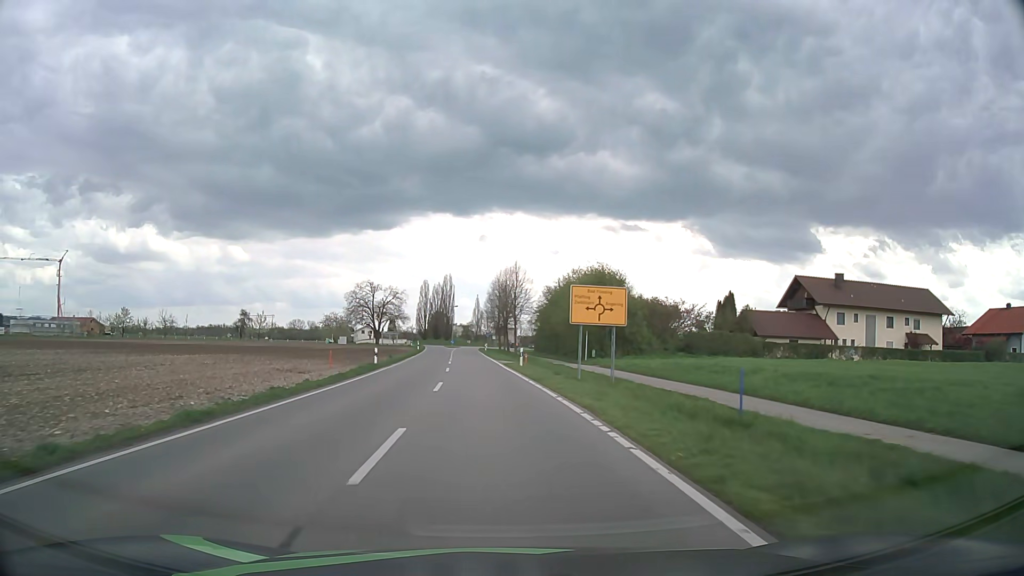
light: Day
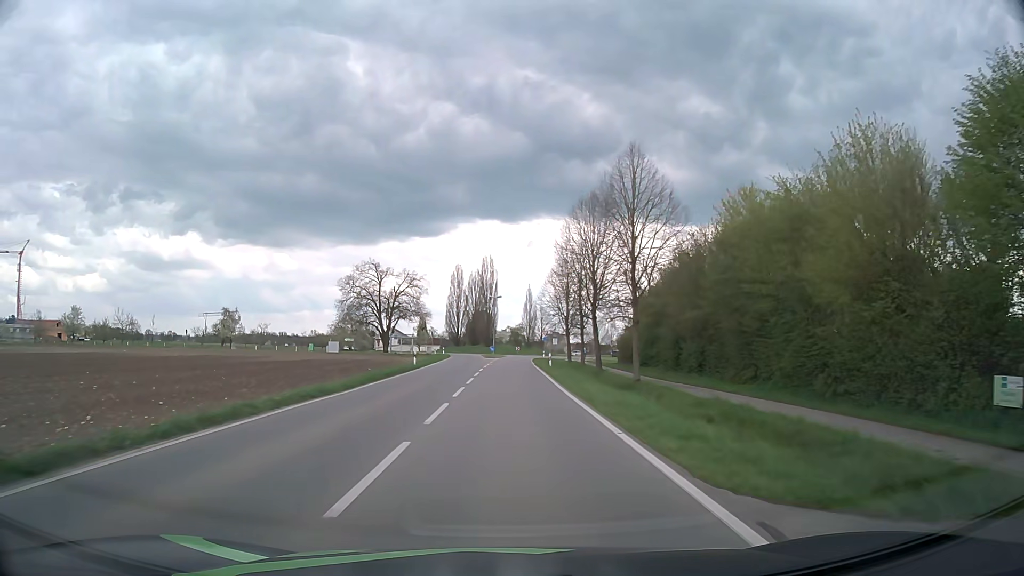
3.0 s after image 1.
(-2.1, +43.2) m; -4°
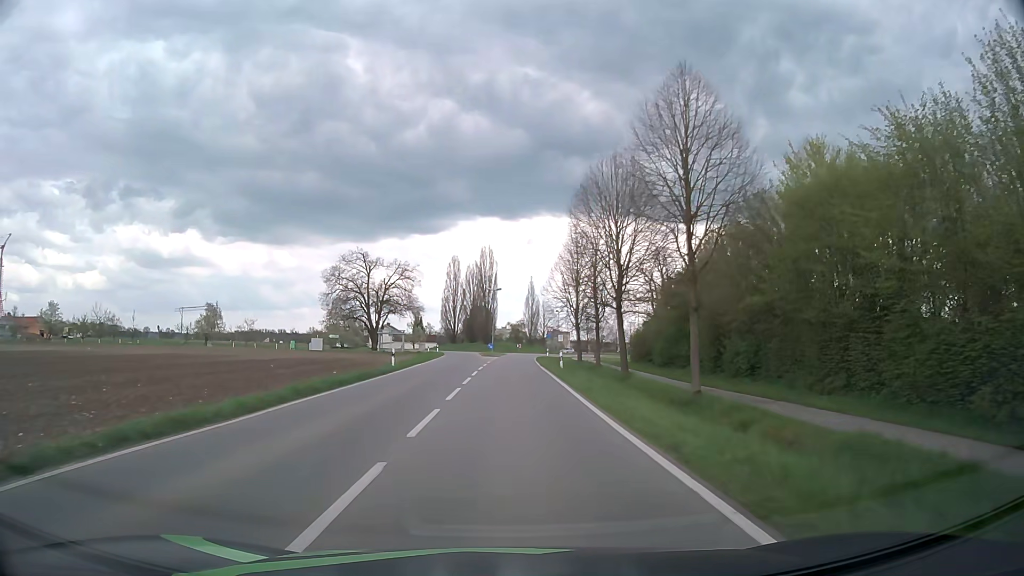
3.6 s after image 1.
(0.0, +8.5) m; 0°
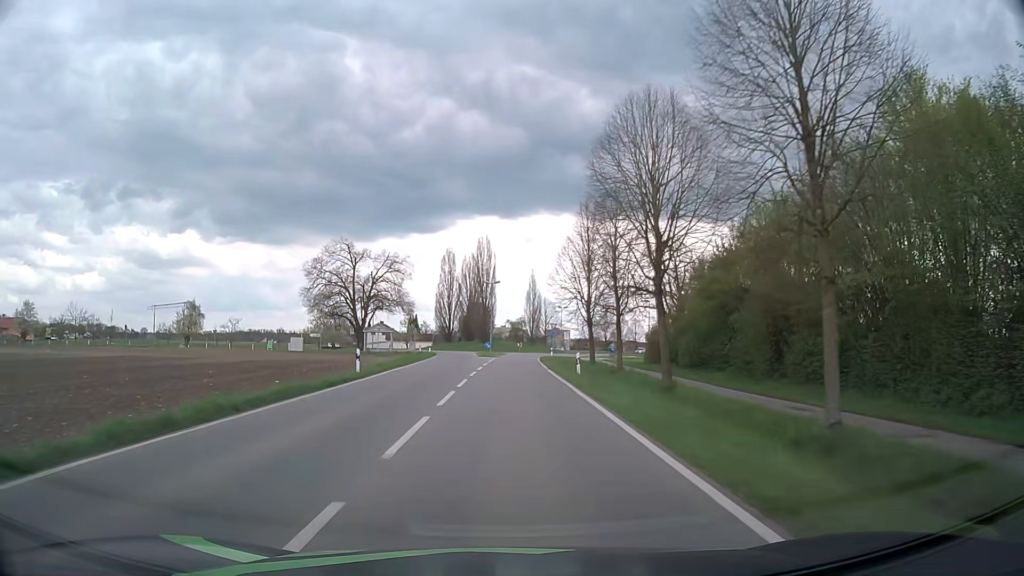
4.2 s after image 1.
(0.0, +8.2) m; 0°
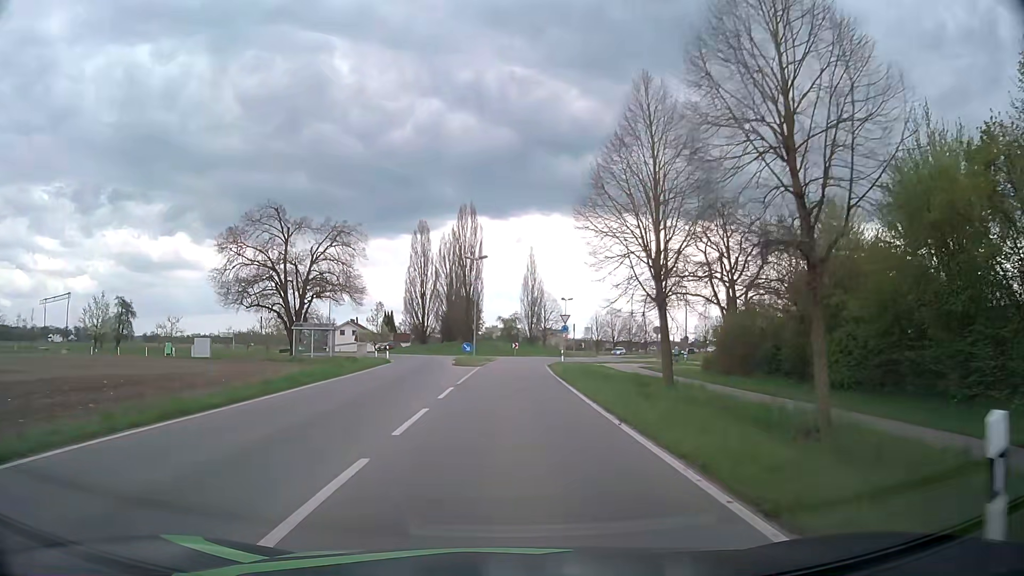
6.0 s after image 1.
(+0.1, +23.4) m; +1°
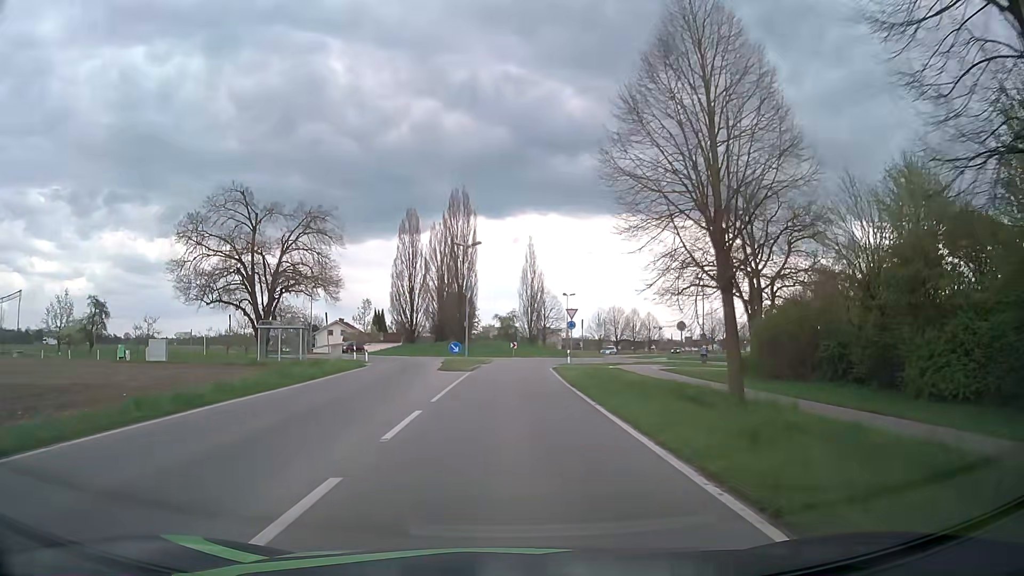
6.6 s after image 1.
(0.0, +7.3) m; 0°
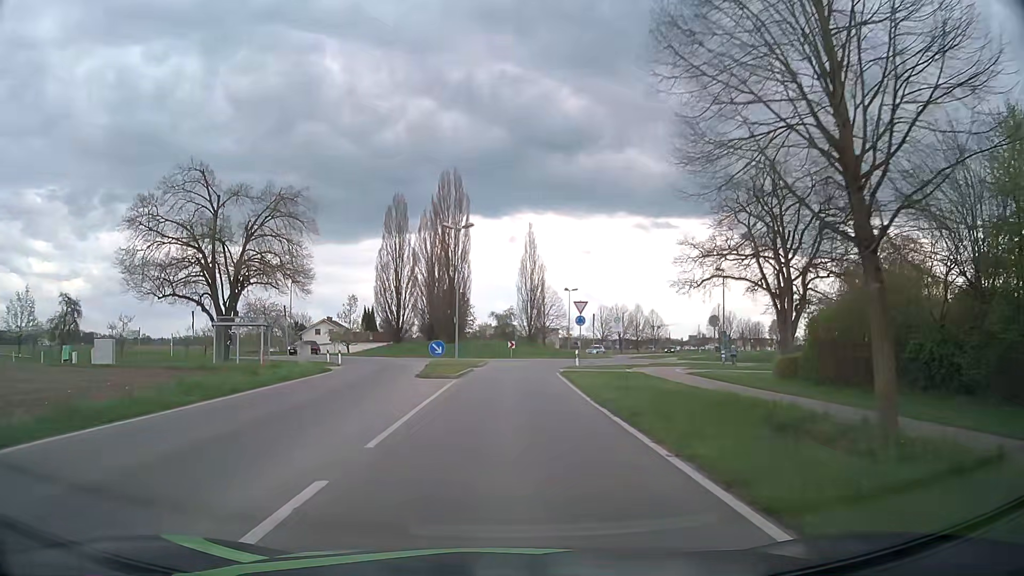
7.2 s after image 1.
(0.0, +7.0) m; 0°
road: tertiary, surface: asphalt
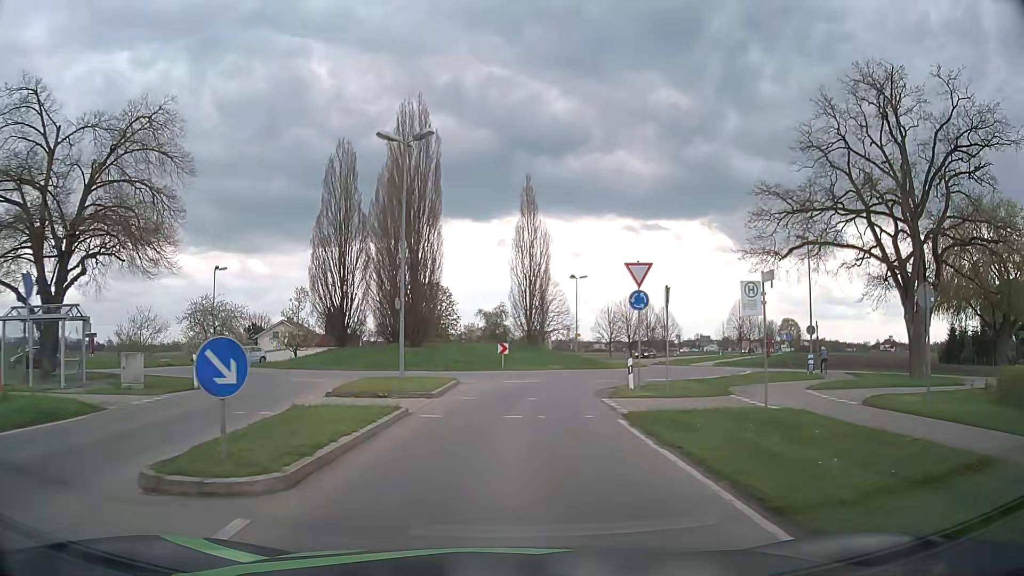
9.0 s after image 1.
(+0.1, +18.5) m; +1°
(0, +10) (+1, +20) (+4, +29) (+9, +38) (+11, +48) (+11, +58) (+12, +68) (+15, +77) (+19, +86) (+24, +95) m
